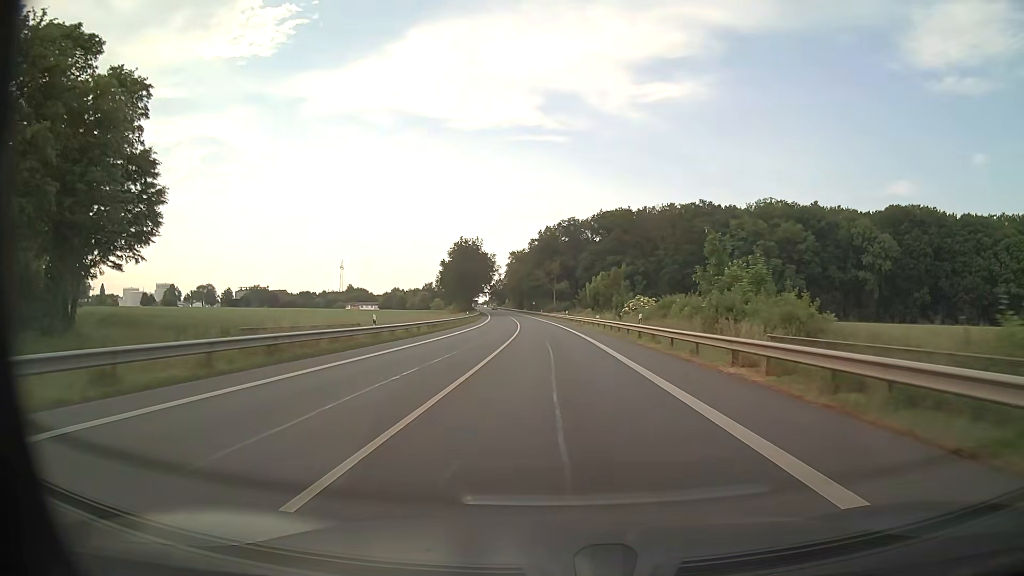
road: primary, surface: asphalt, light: Day
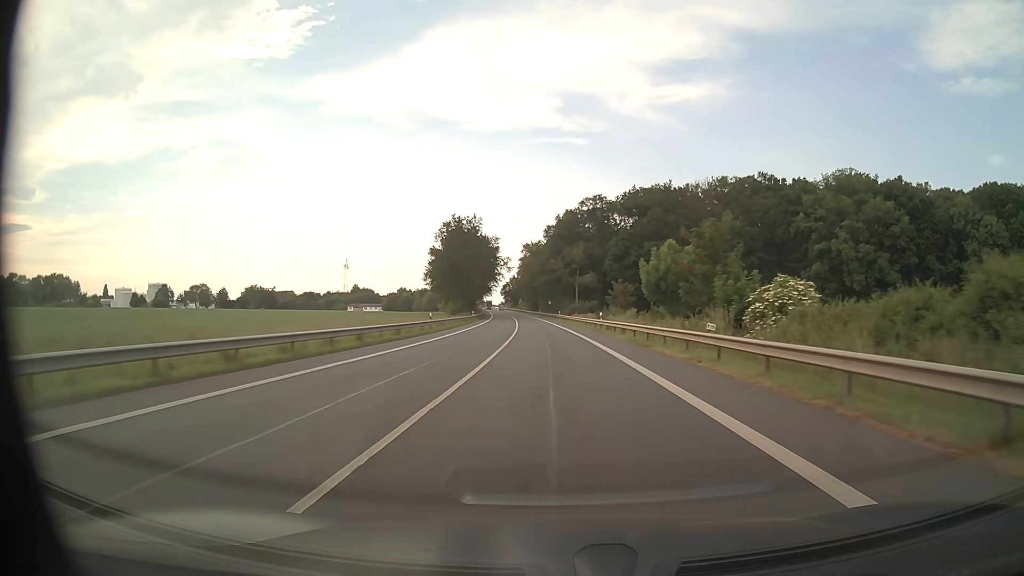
(-0.6, +34.8) m; -2°
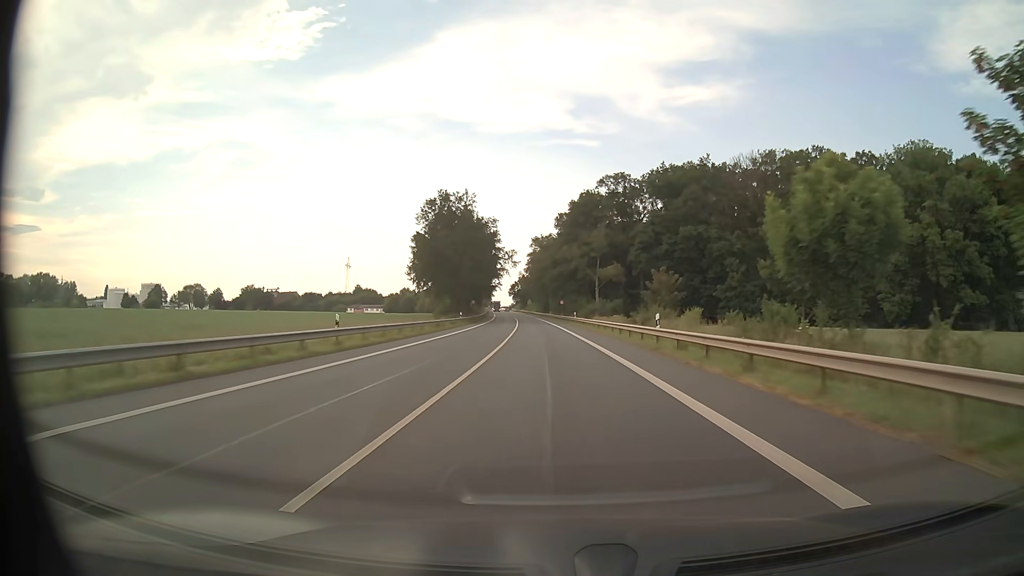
(-0.2, +23.2) m; -1°
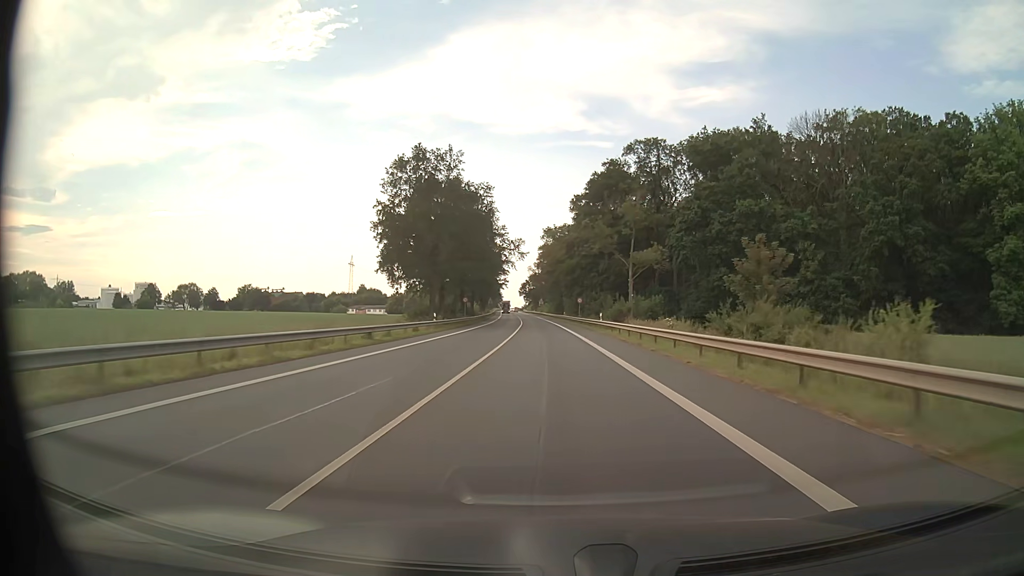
(-0.2, +23.2) m; -1°
(0, +10) (0, +20) (0, +30) (-1, +40) (-1, +50) (-1, +60) (-2, +70) (-2, +80) (-3, +90) (-3, +100) m
